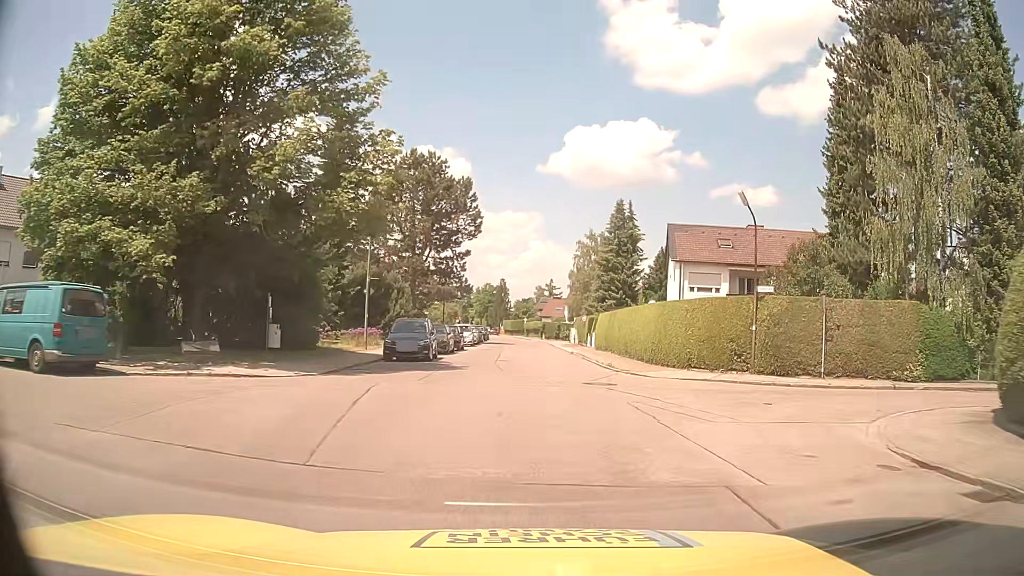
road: residential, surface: asphalt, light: Day
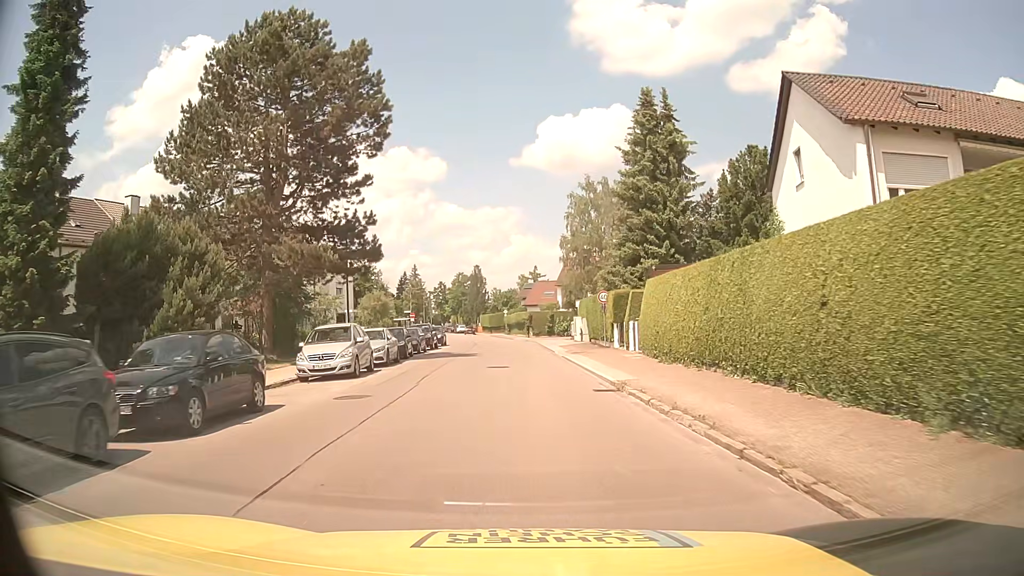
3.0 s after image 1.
(+0.9, +29.2) m; +2°
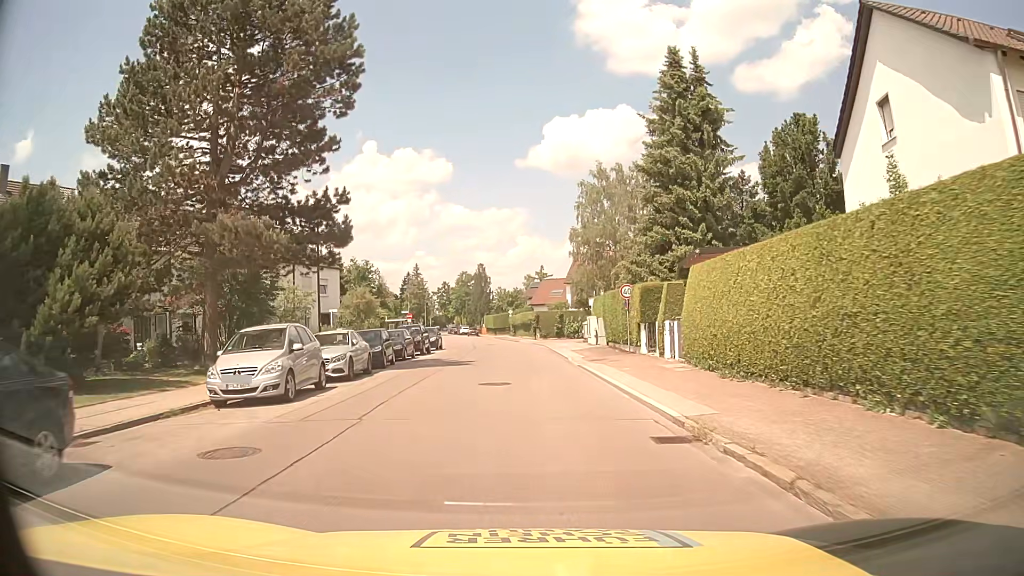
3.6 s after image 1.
(0.0, +6.1) m; -1°
(0, +10) (0, +20) (-1, +30) (-1, +40) (-2, +50) (-3, +60) (-4, +70) (-6, +80) (-7, +90) (-9, +99) m
